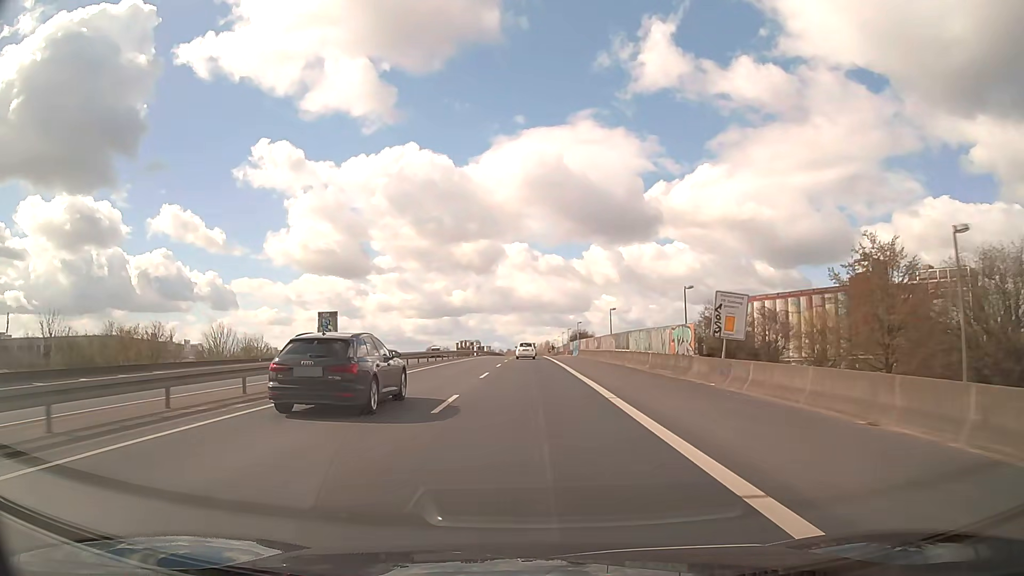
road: trunk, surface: asphalt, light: Day
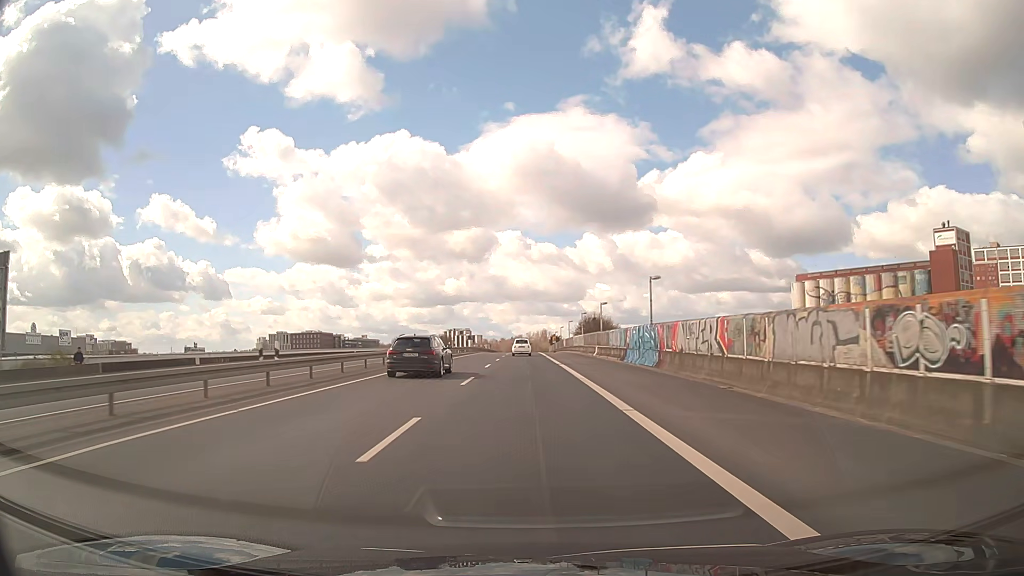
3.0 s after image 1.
(+0.1, +53.8) m; 0°
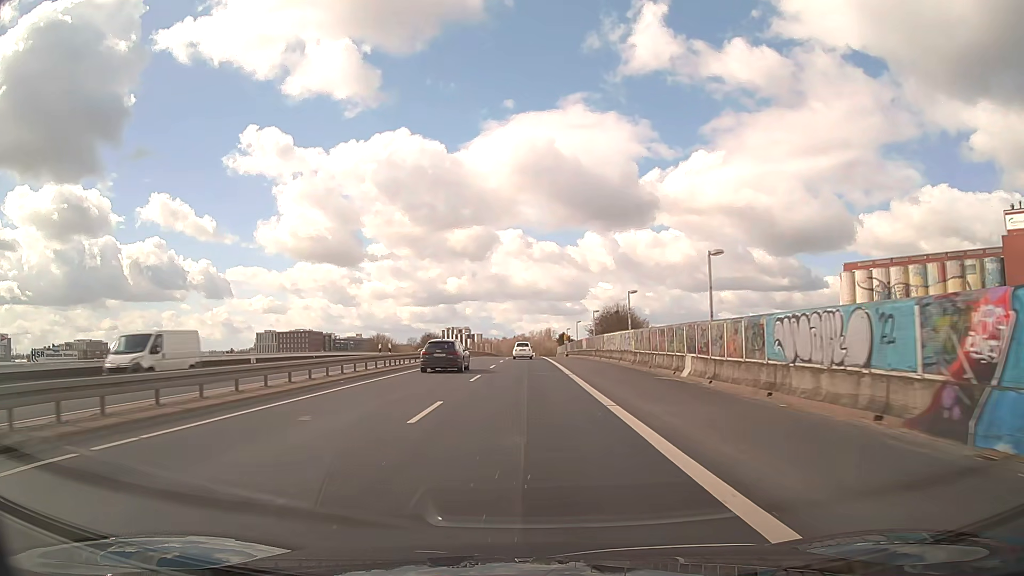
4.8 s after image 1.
(-0.1, +32.5) m; 0°
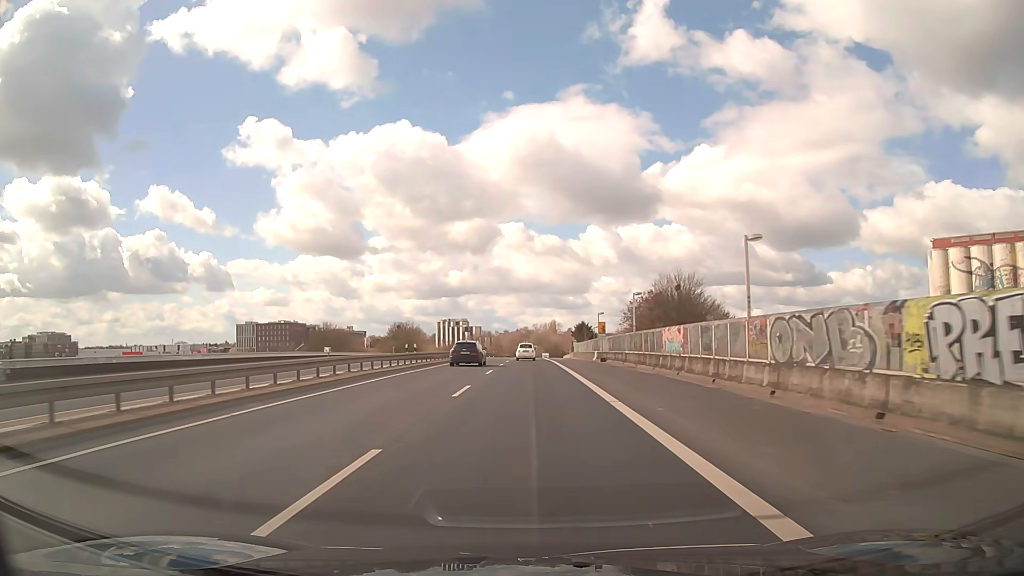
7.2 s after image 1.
(-0.1, +43.4) m; 0°
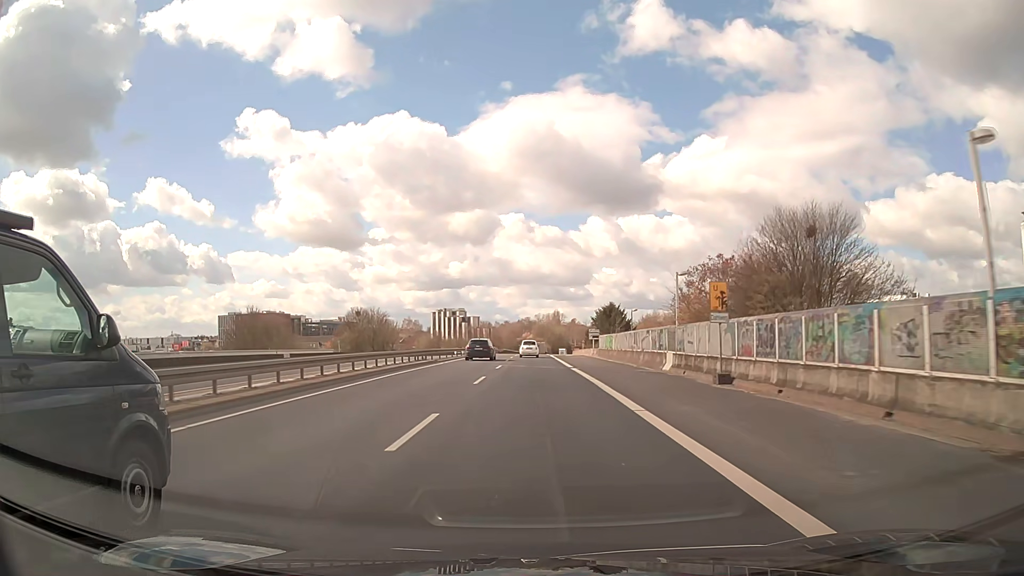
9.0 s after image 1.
(-0.1, +32.6) m; 0°
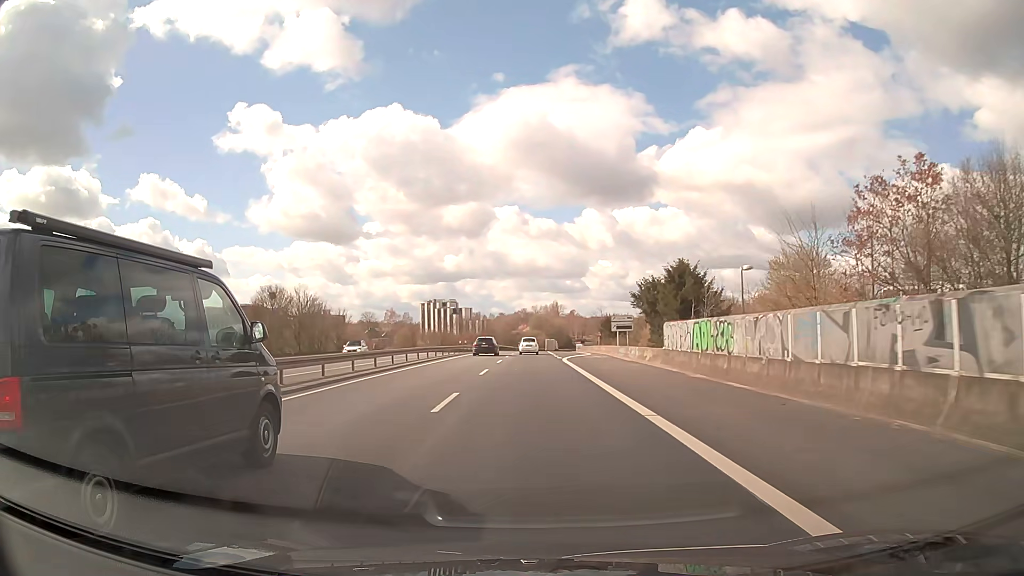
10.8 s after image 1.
(+0.1, +32.7) m; 0°
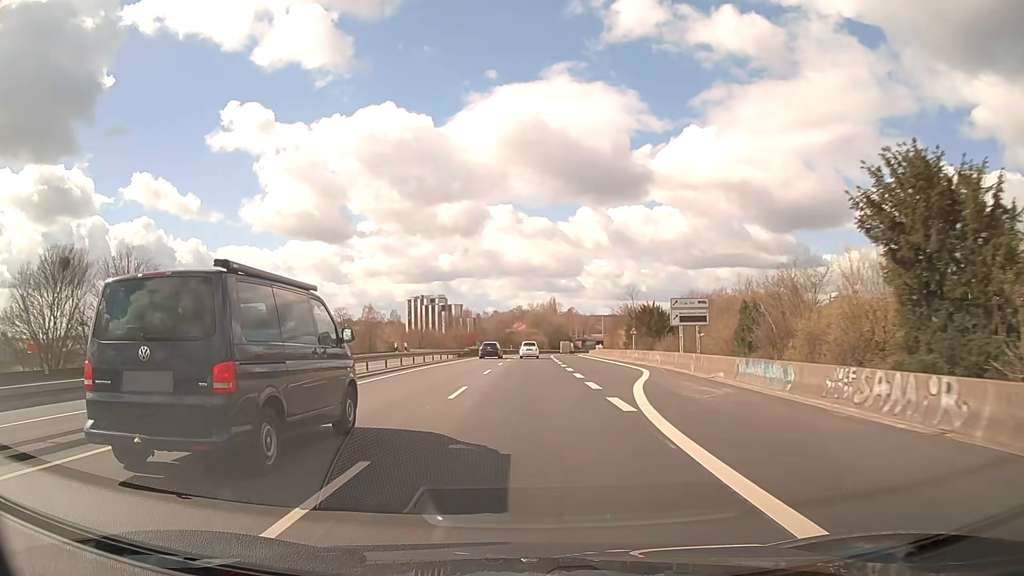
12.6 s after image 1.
(+0.1, +32.7) m; 0°
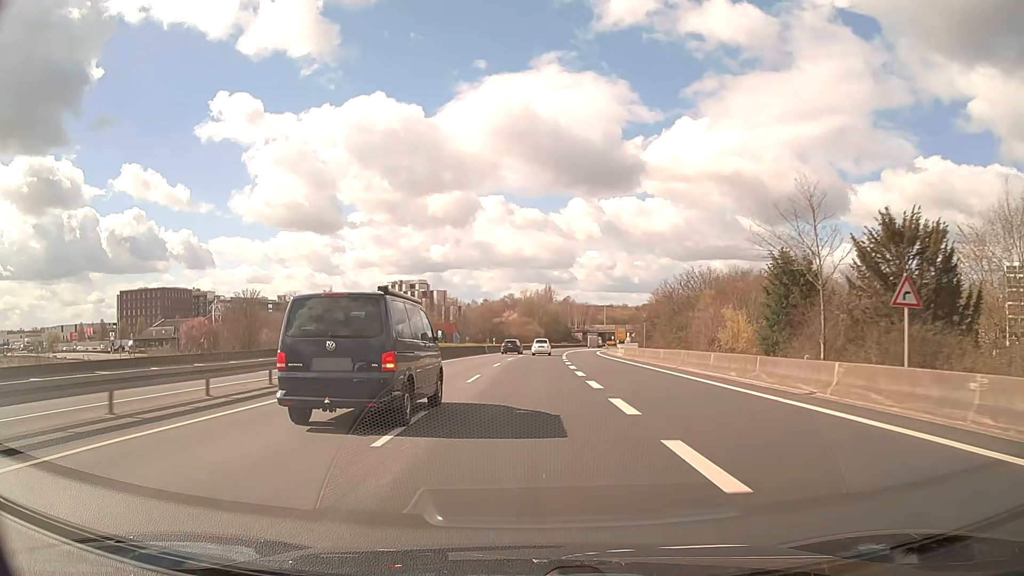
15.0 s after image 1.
(+0.2, +43.5) m; 0°
(0, +10) (0, +20) (0, +30) (+1, +40) (+1, +50) (+2, +60) (+2, +70) (+3, +80) (+4, +90) (+5, +100) m
